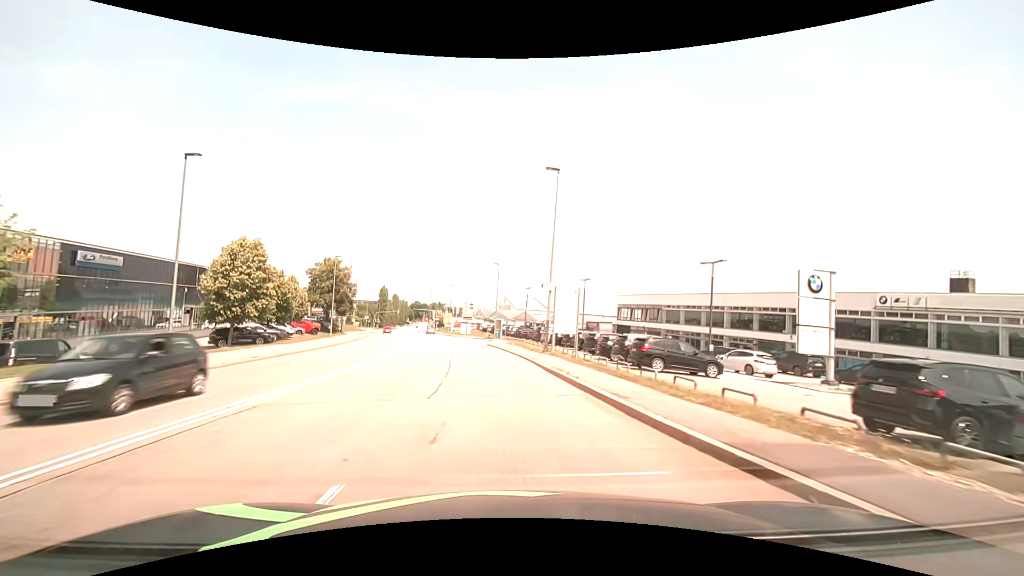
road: secondary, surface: asphalt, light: Day
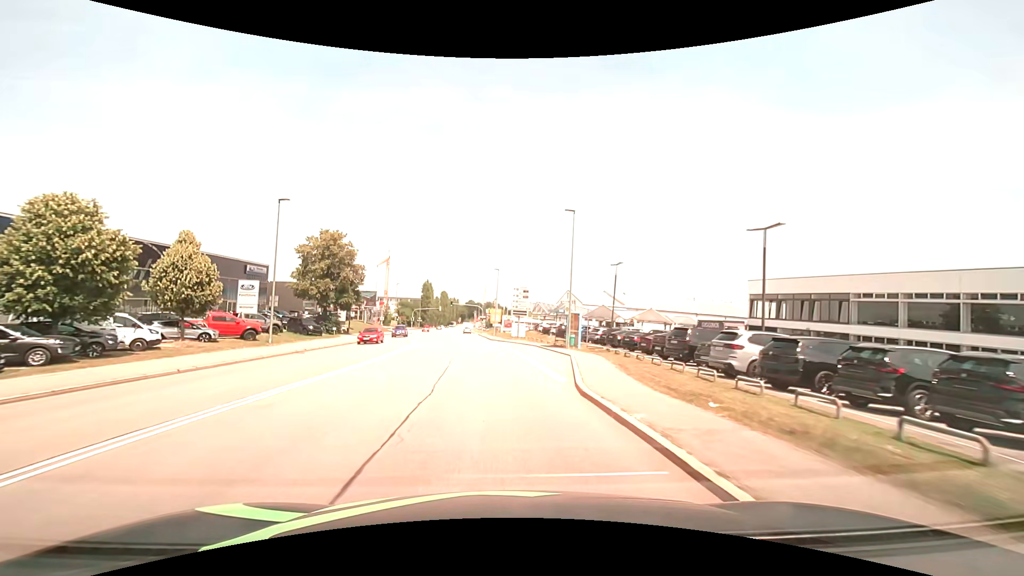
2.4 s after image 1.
(-1.8, +30.5) m; -7°
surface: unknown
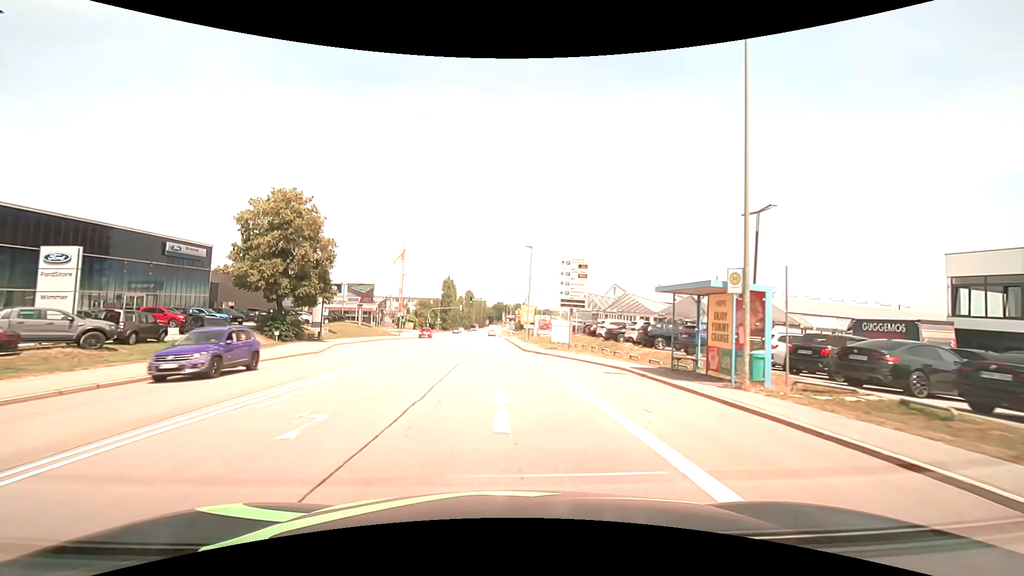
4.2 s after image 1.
(-0.7, +23.0) m; -4°
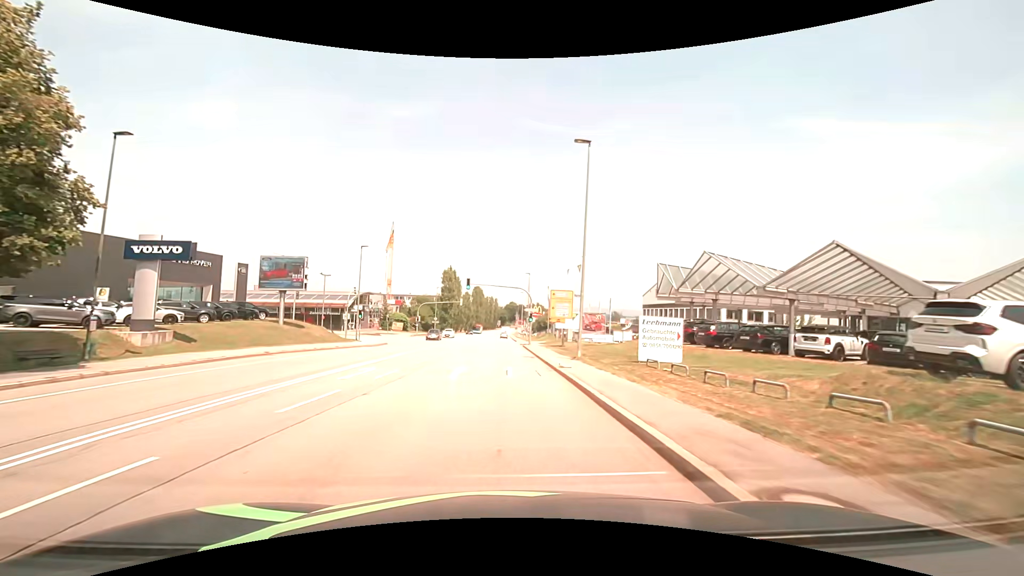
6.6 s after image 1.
(-0.4, +30.7) m; -1°
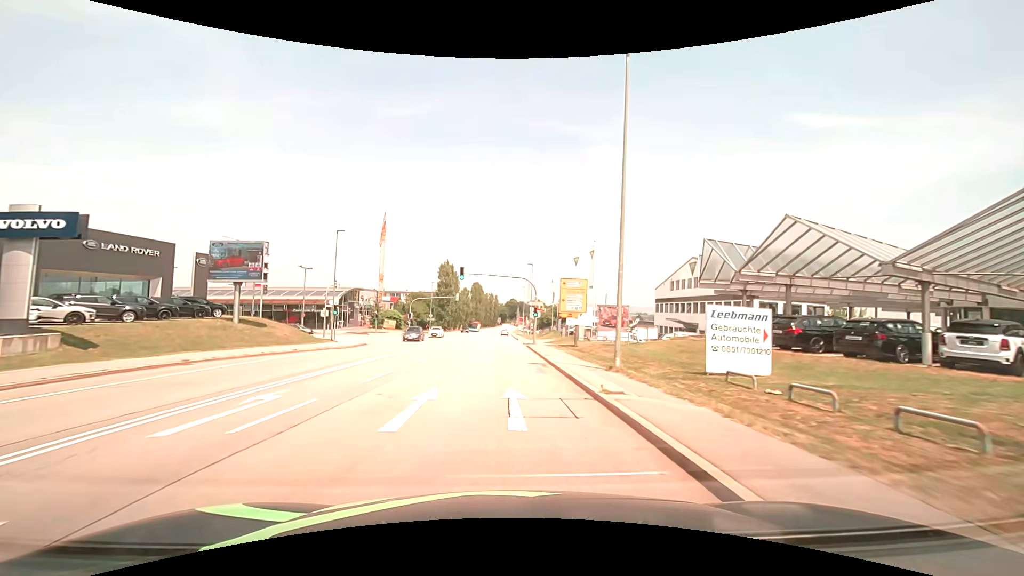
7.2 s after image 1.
(0.0, +7.7) m; 0°
(0, +10) (0, +20) (0, +30) (0, +40) (0, +50) (0, +60) (0, +70) (0, +80) (-1, +90) (-1, +100) m
